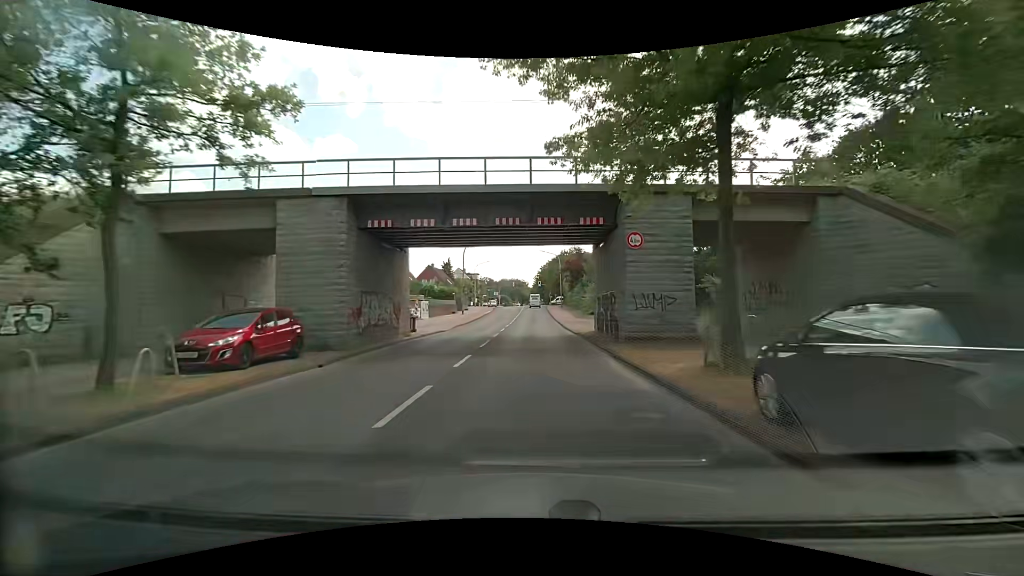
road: secondary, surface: asphalt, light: Day
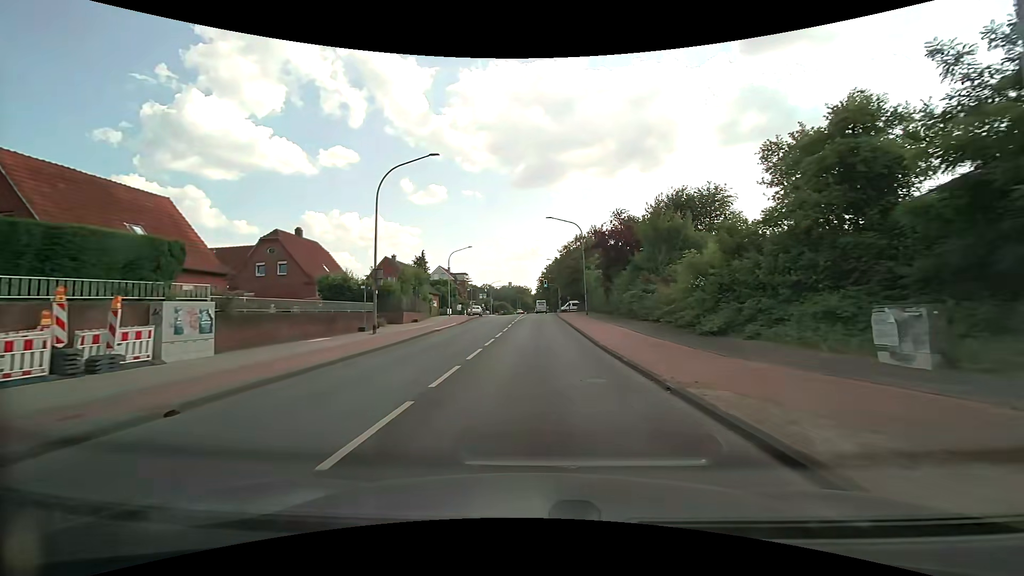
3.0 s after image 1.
(-0.3, +35.8) m; -1°
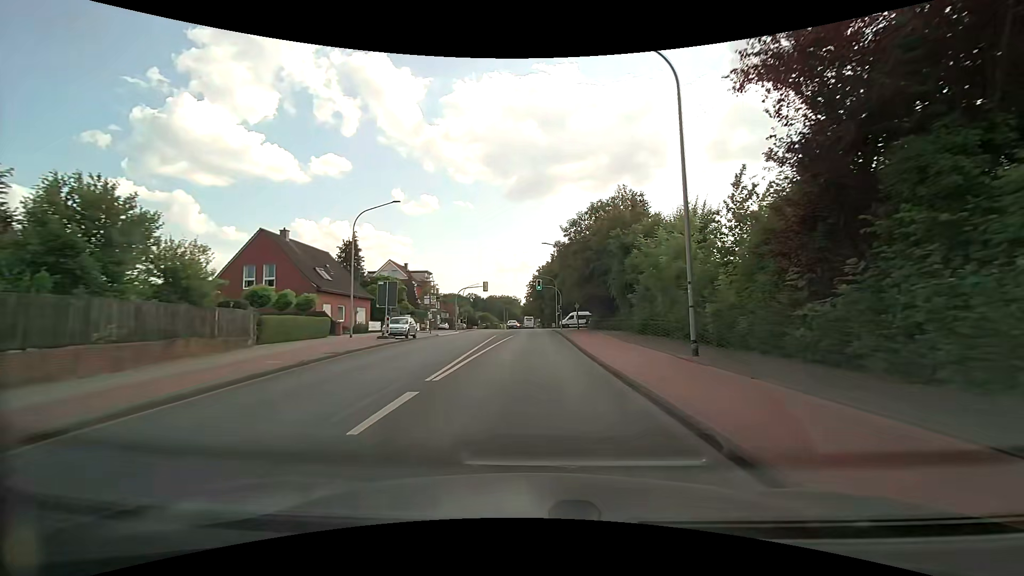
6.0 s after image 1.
(+0.5, +34.6) m; +2°
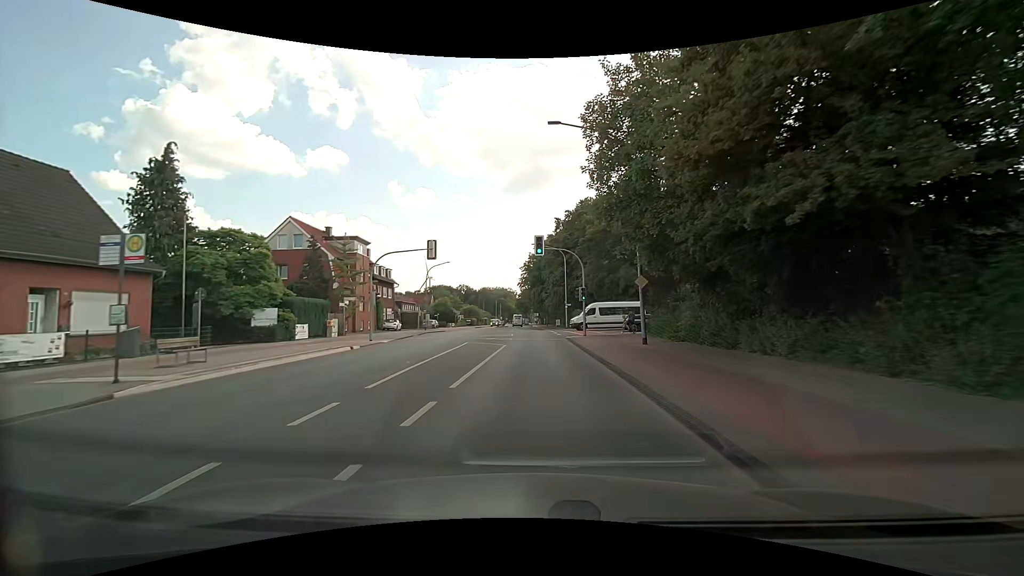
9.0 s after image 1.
(0.0, +34.0) m; 0°
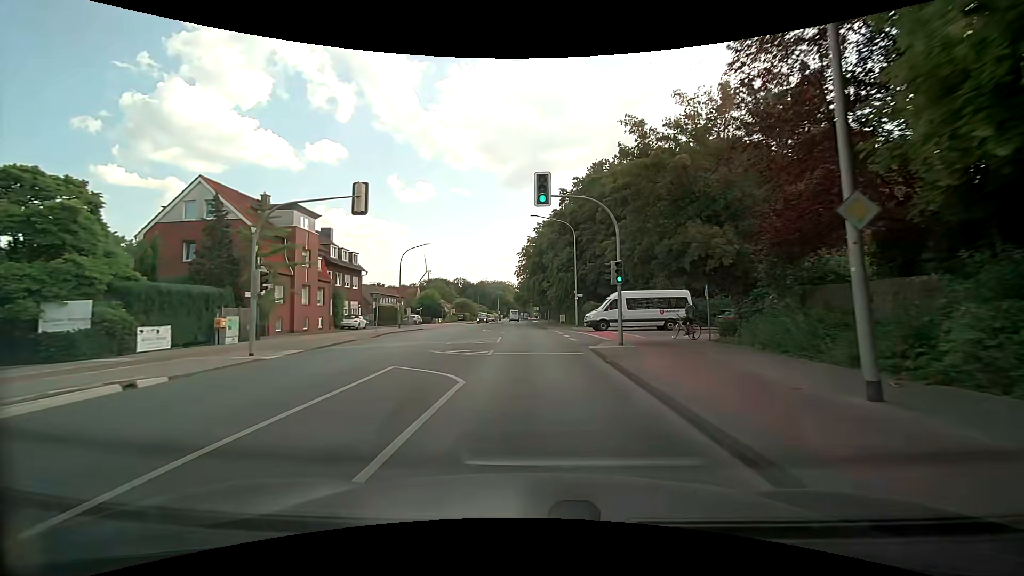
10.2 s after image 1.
(0.0, +13.9) m; 0°
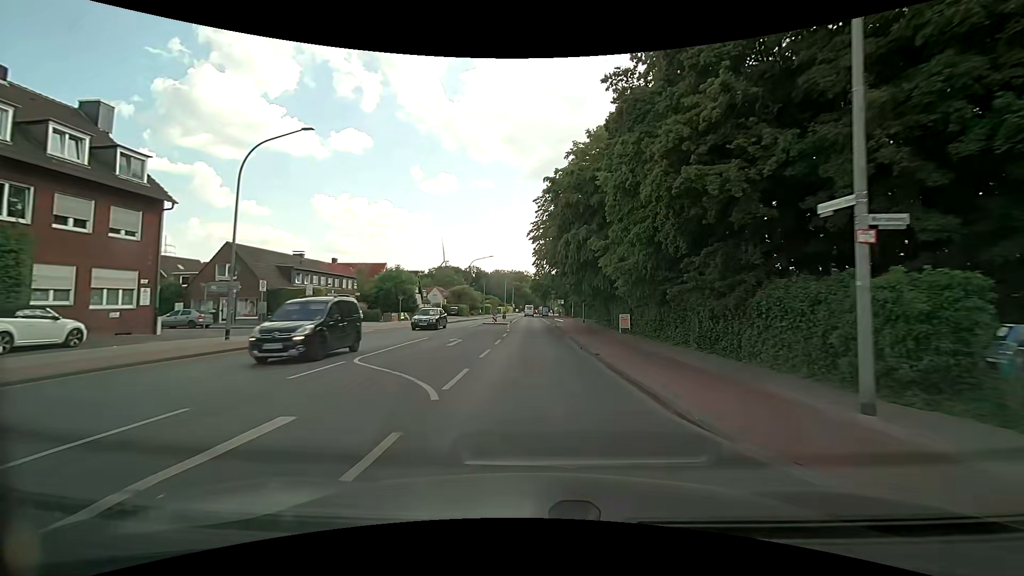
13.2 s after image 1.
(-0.5, +35.6) m; -2°
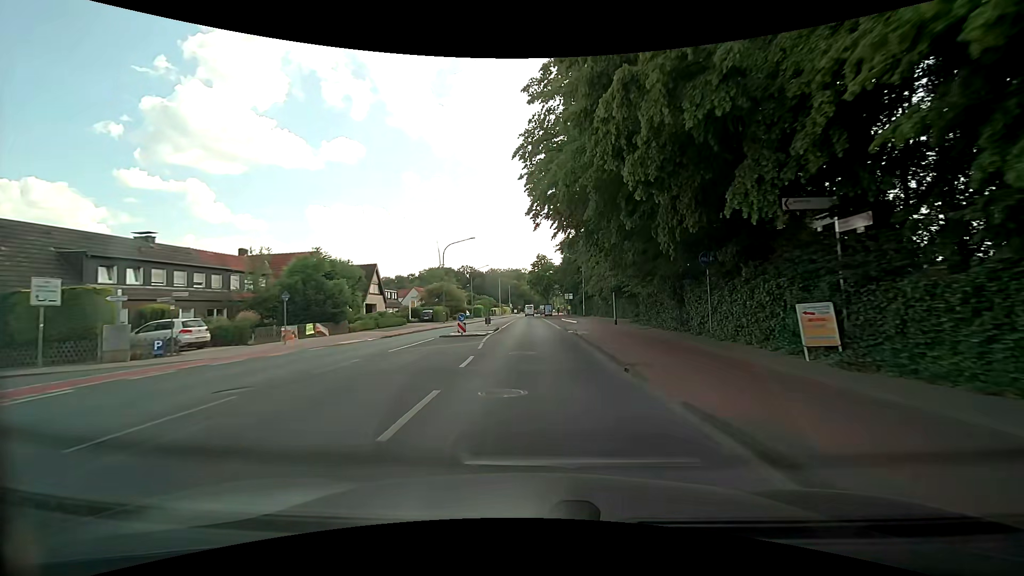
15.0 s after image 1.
(-0.1, +21.8) m; 0°
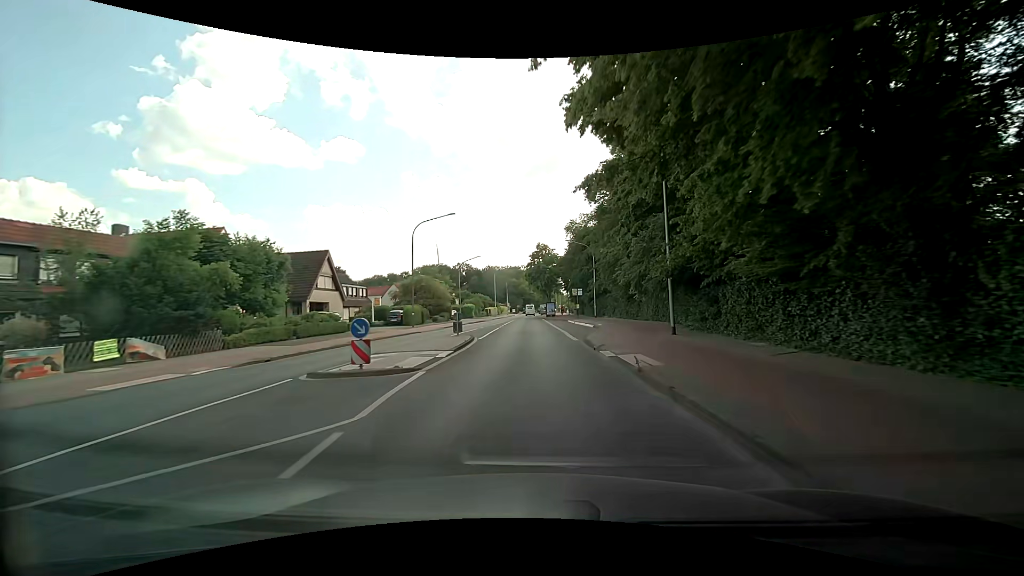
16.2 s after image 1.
(0.0, +14.6) m; +1°
(0, +10) (0, +20) (-1, +30) (-1, +40) (-1, +50) (-2, +60) (-2, +70) (-2, +80) (-2, +90) (-2, +100) m
